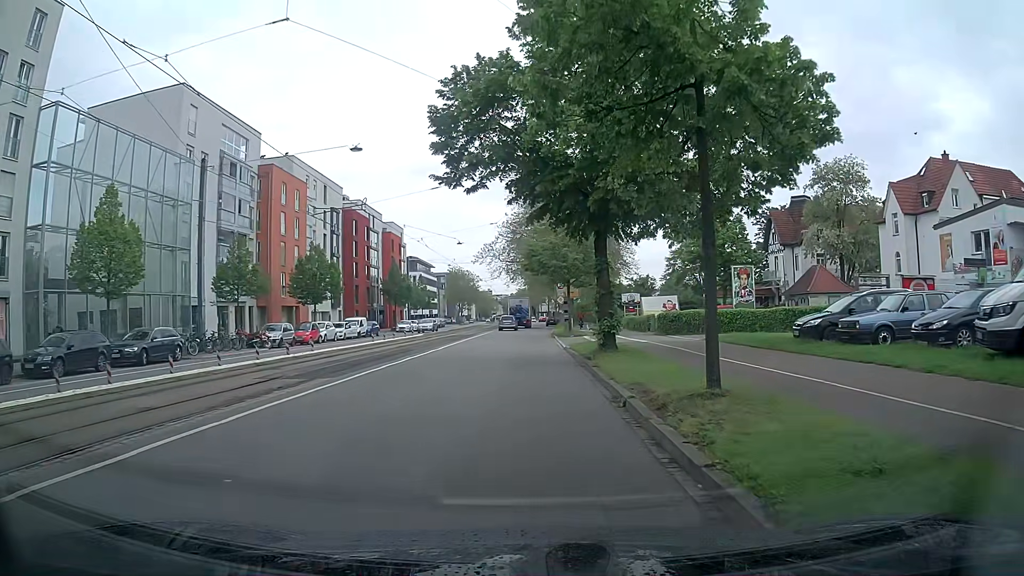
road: primary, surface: asphalt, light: Day
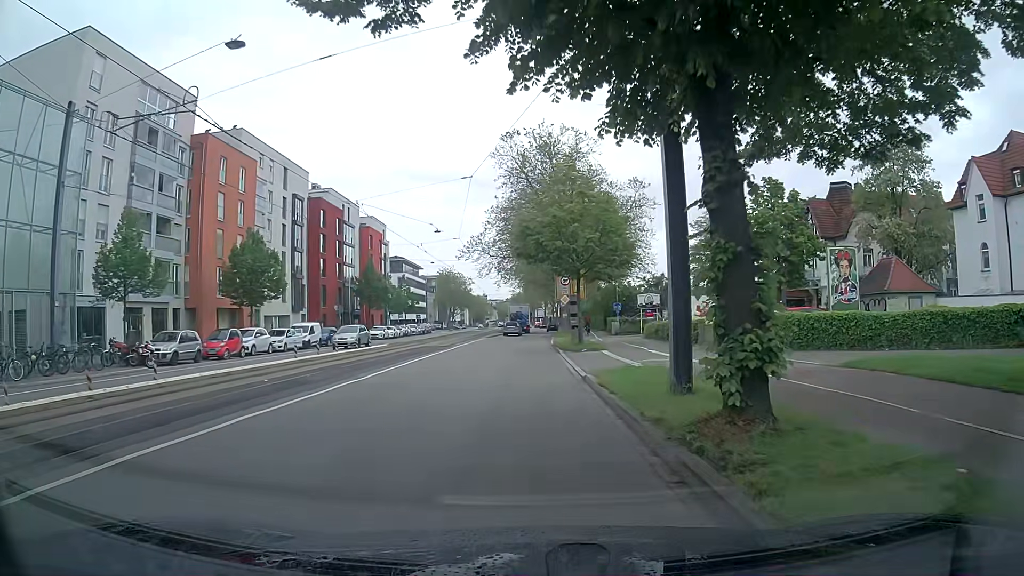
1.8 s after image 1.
(+0.2, +12.7) m; +1°
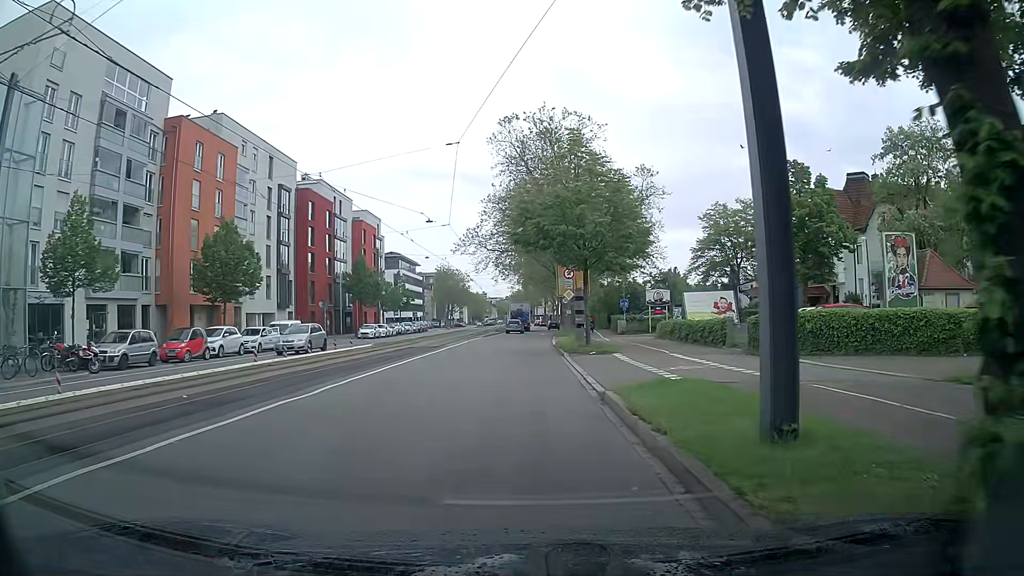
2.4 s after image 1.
(0.0, +4.2) m; +1°
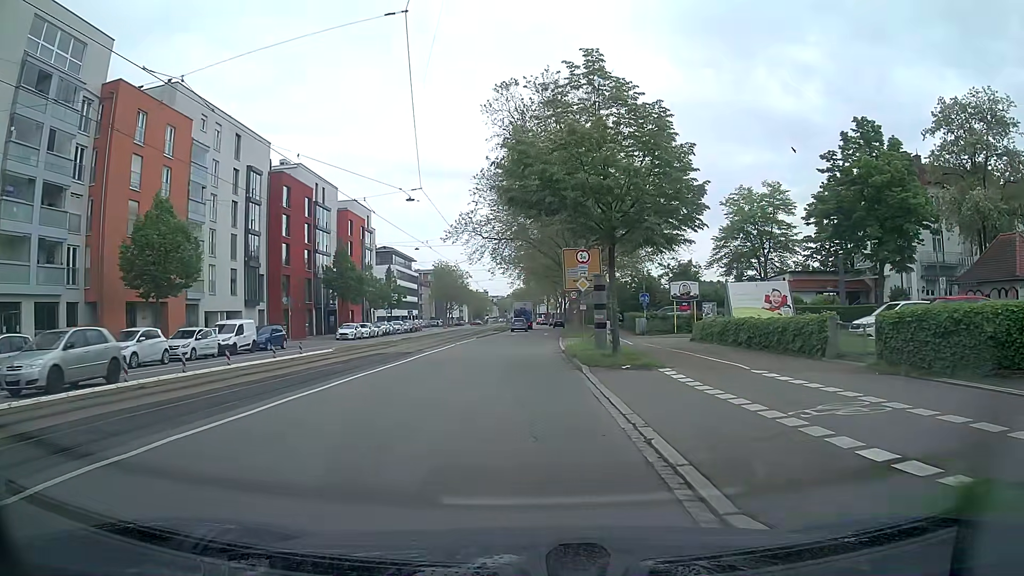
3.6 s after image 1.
(-0.1, +8.4) m; -1°
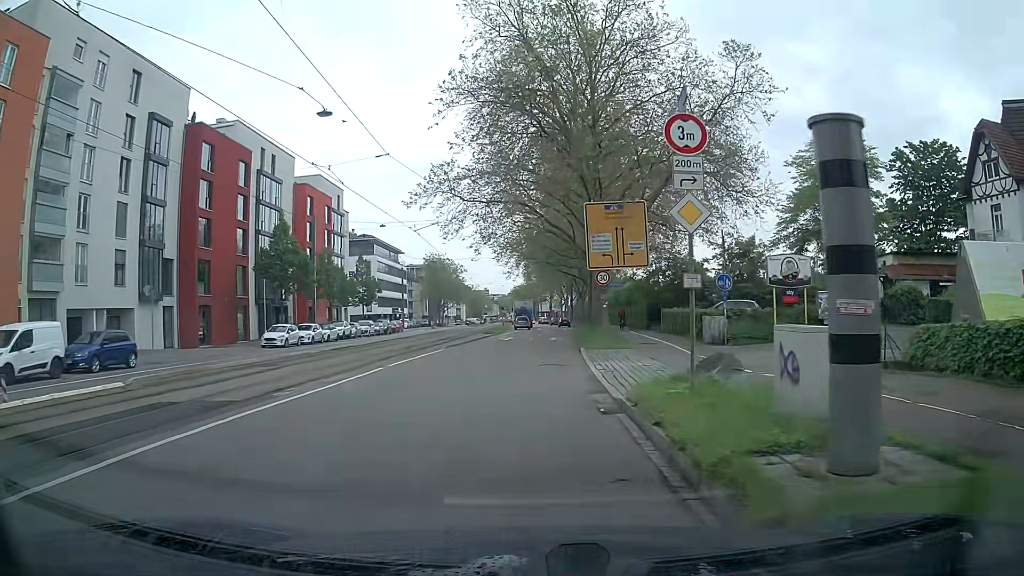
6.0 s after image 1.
(0.0, +17.7) m; -1°
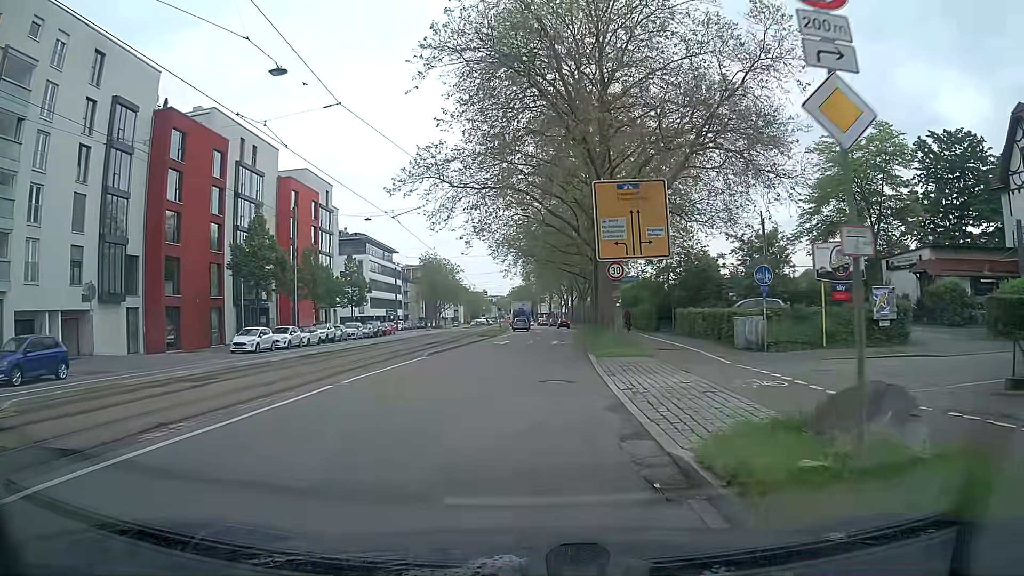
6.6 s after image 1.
(+0.1, +4.6) m; +1°
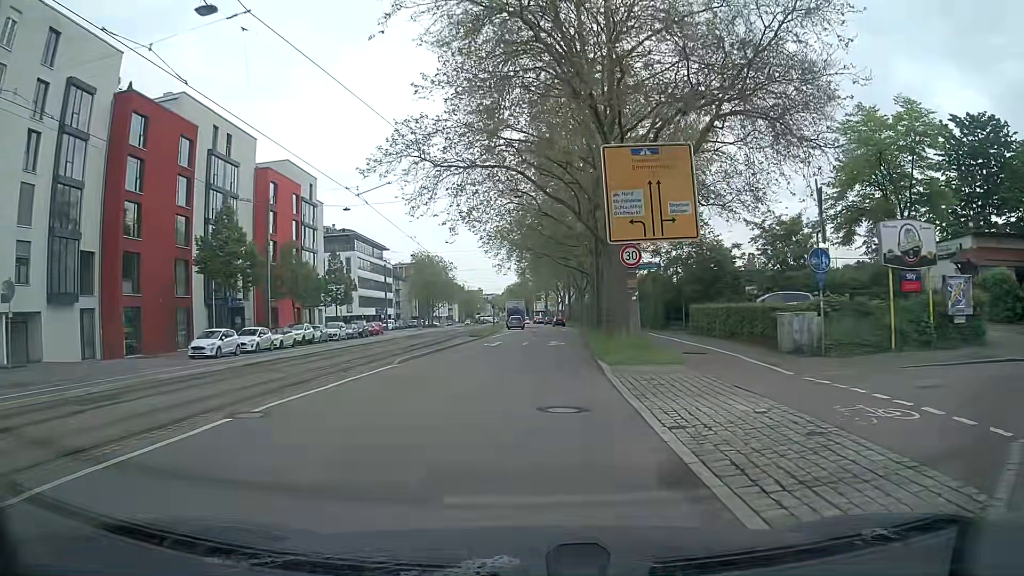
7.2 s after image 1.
(0.0, +4.7) m; 0°
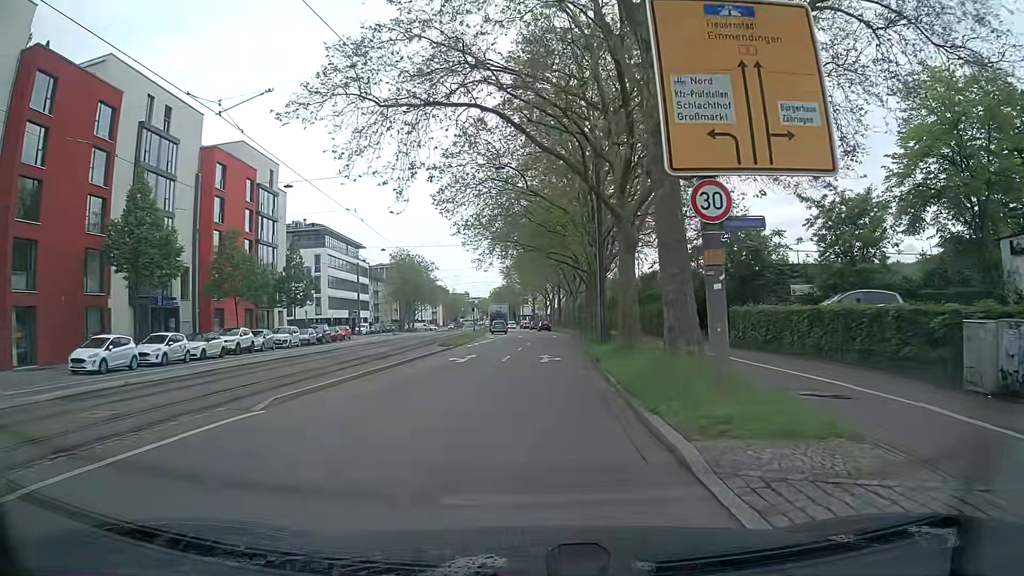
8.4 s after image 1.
(0.0, +9.5) m; +1°
(0, +10) (0, +20) (+1, +30) (+1, +40) (+1, +50) (+2, +60) (+2, +70) (+2, +80) (+1, +90) (+1, +100) m
